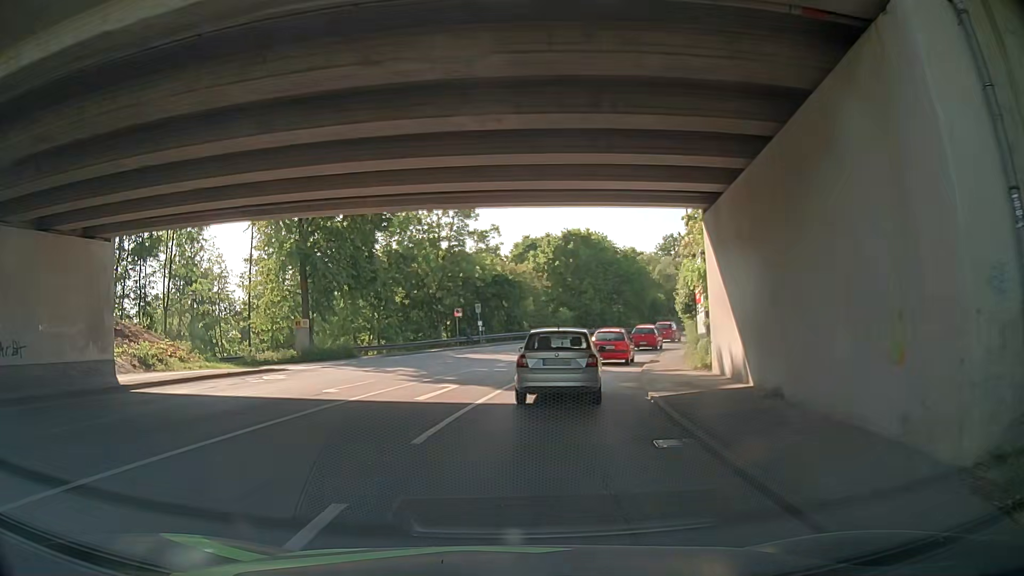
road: tertiary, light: Day
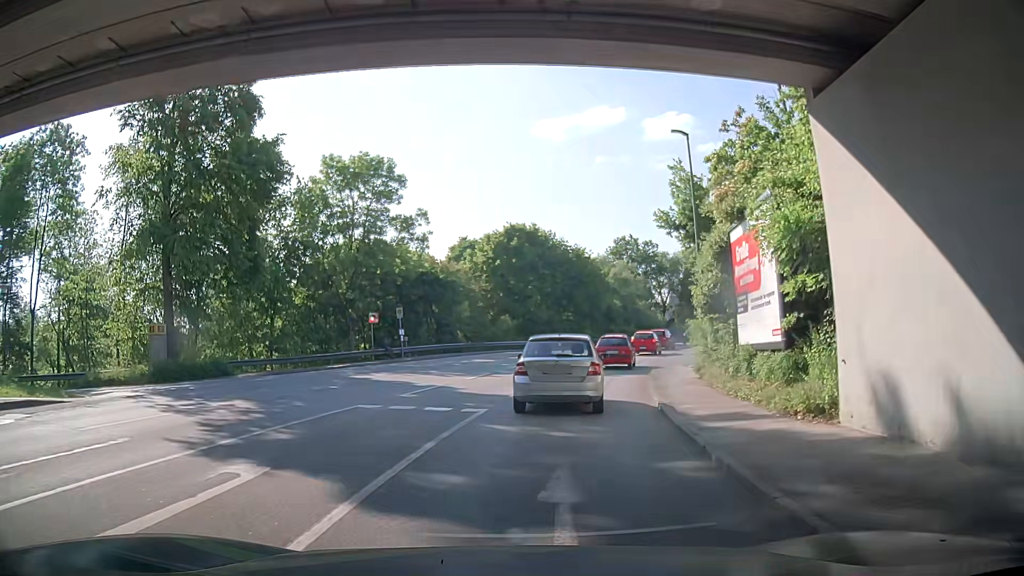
(+0.6, +10.5) m; +9°
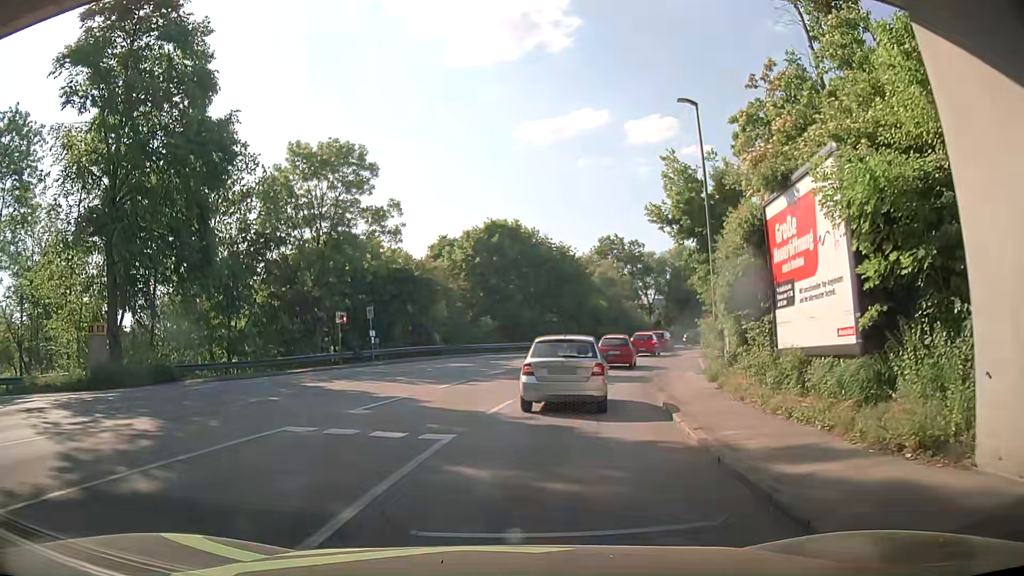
(0.0, +3.4) m; -1°
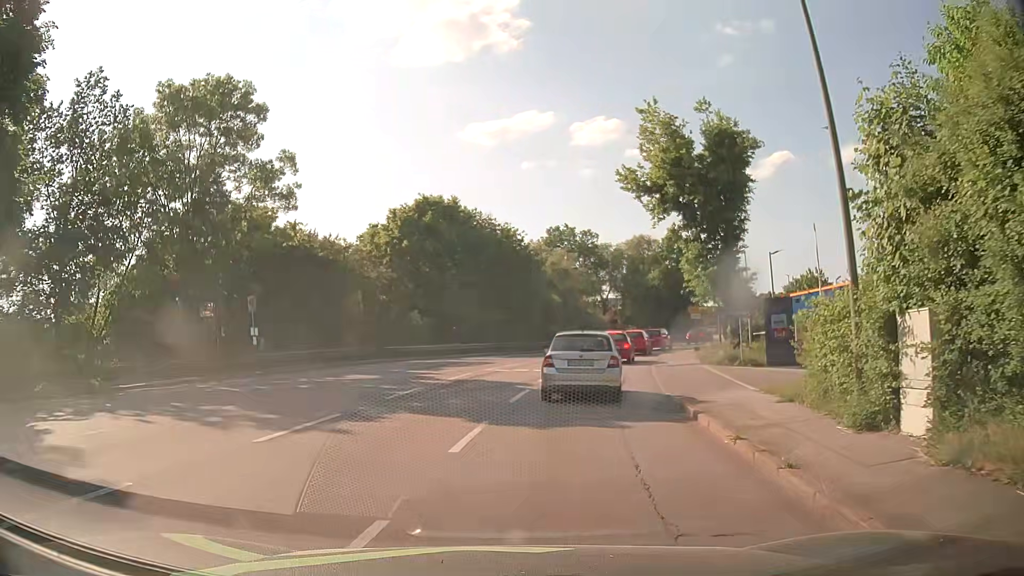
(+0.4, +10.6) m; +5°
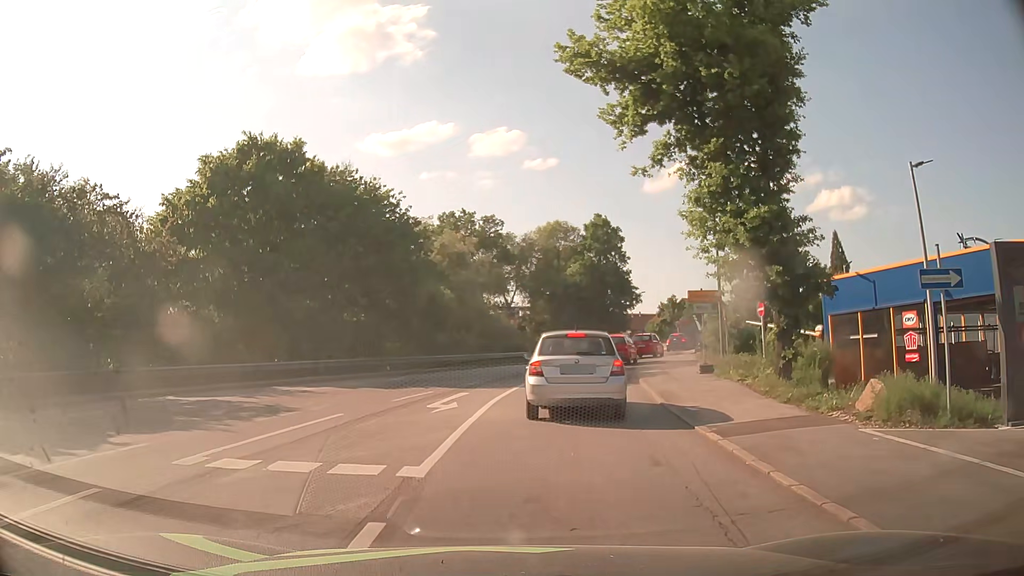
(+1.4, +17.6) m; +8°
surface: asphalt
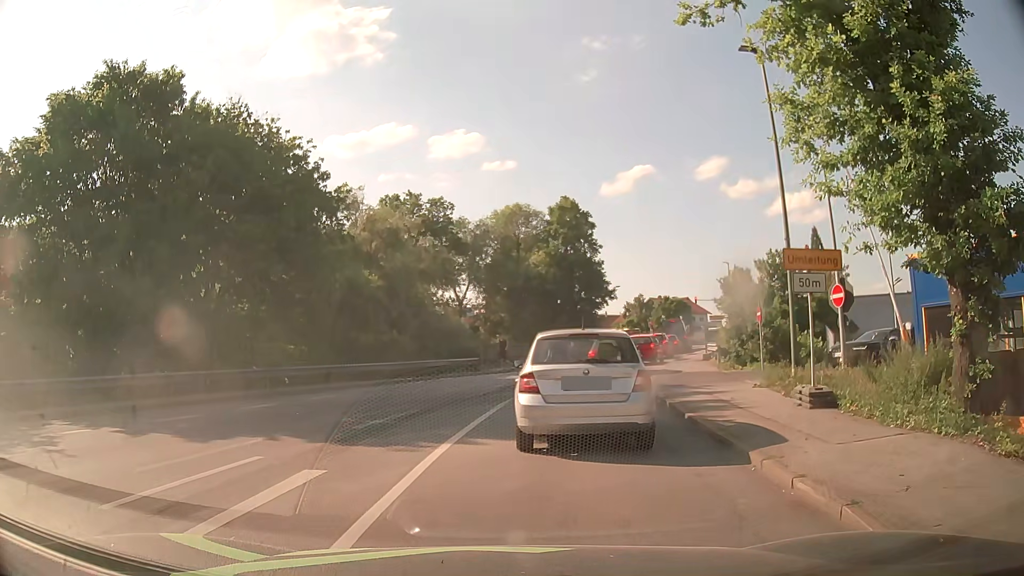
(+0.4, +9.8) m; +5°
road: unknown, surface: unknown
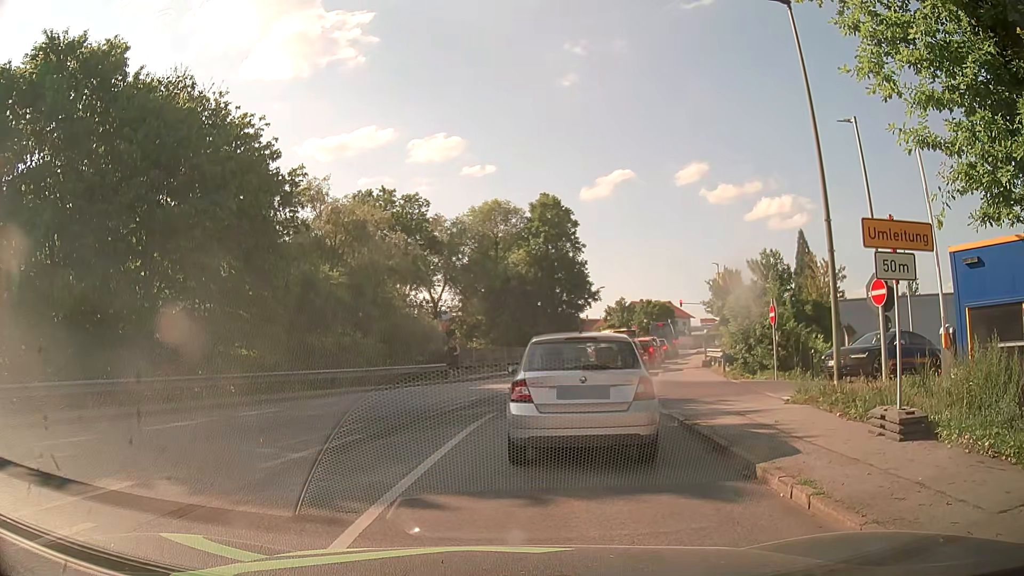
(0.0, +3.1) m; +2°
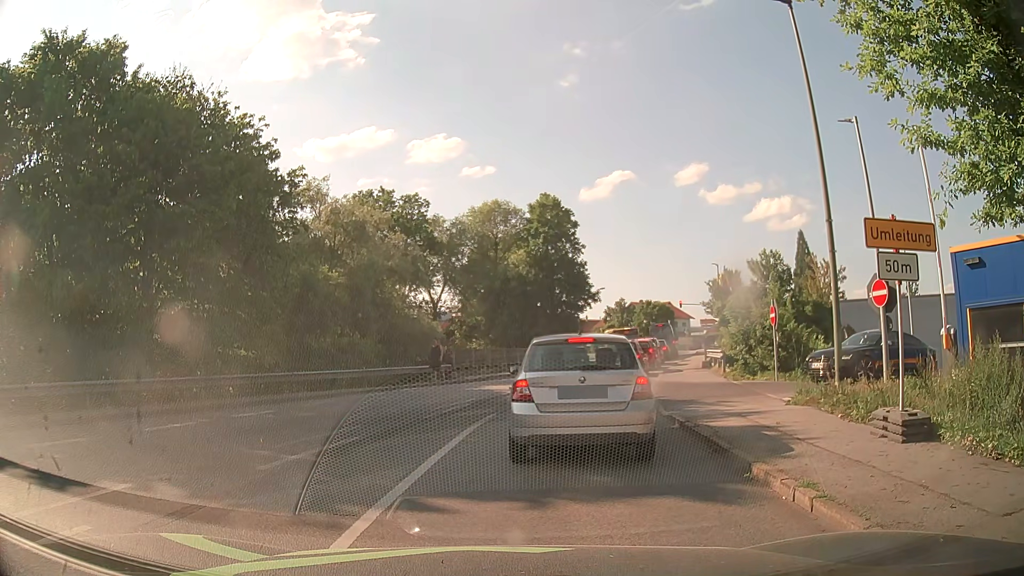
(0.0, +0.1) m; 0°
